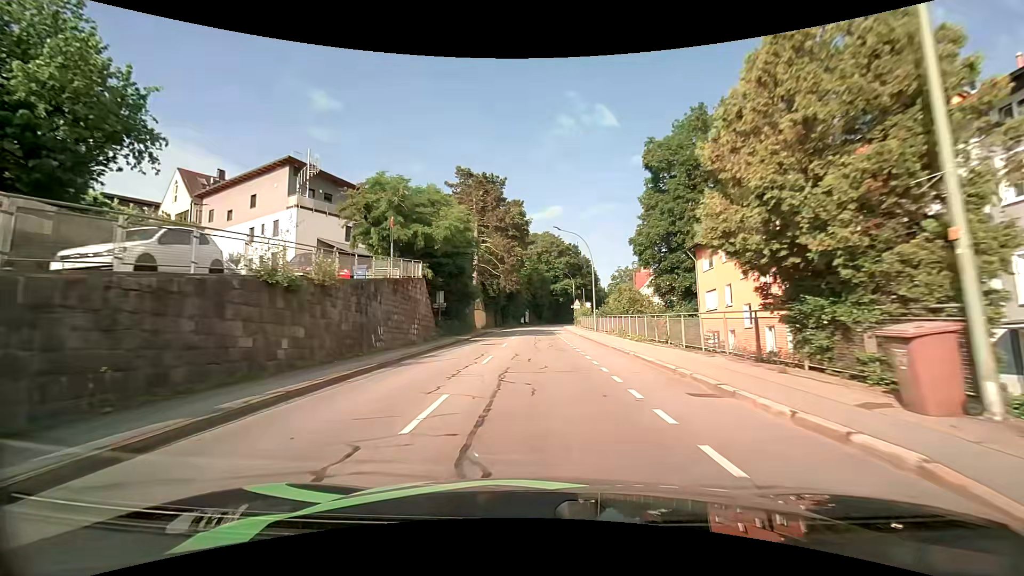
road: tertiary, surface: asphalt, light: Day
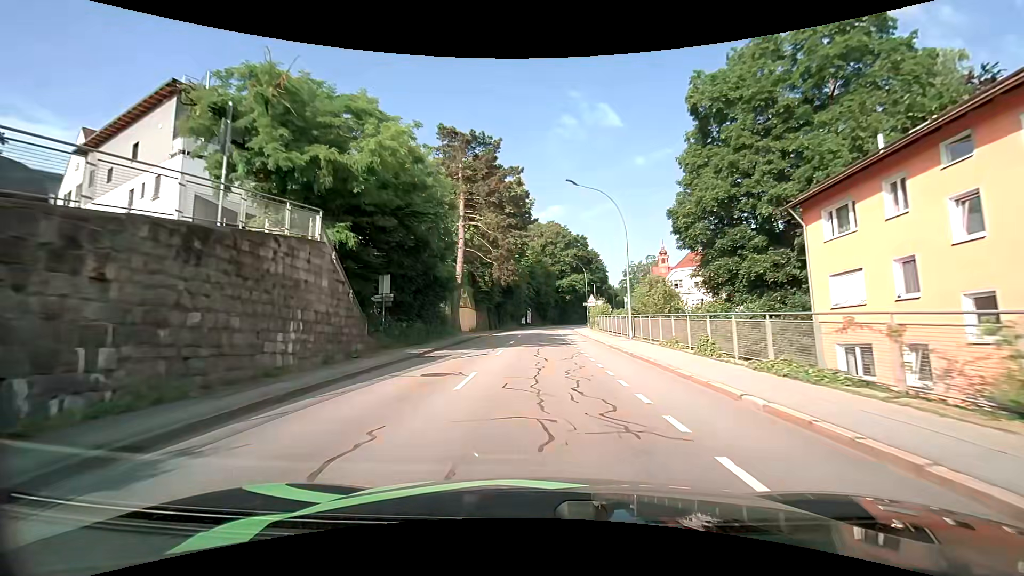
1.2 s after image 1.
(-0.2, +14.5) m; -1°
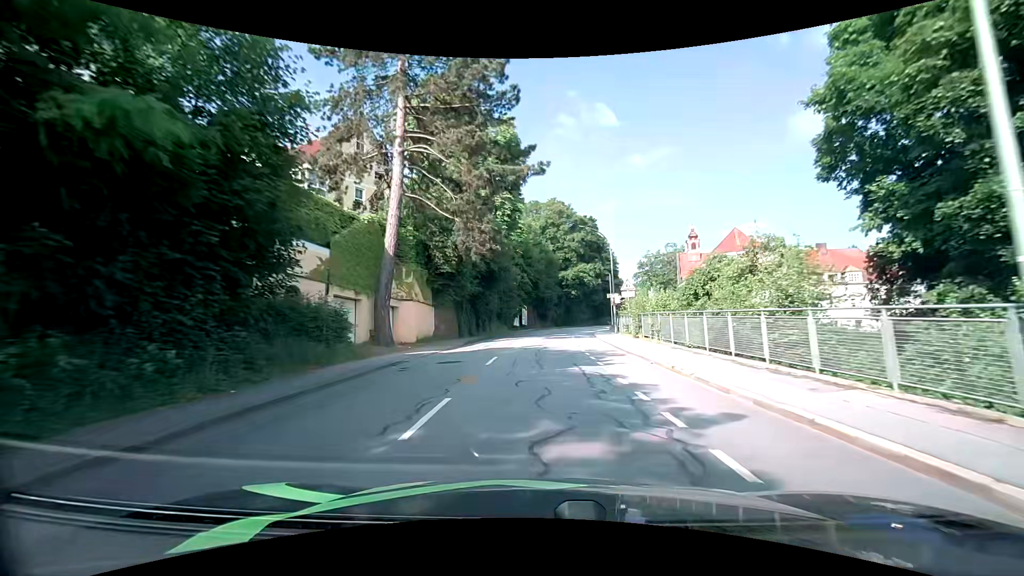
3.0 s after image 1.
(-0.1, +22.0) m; 0°
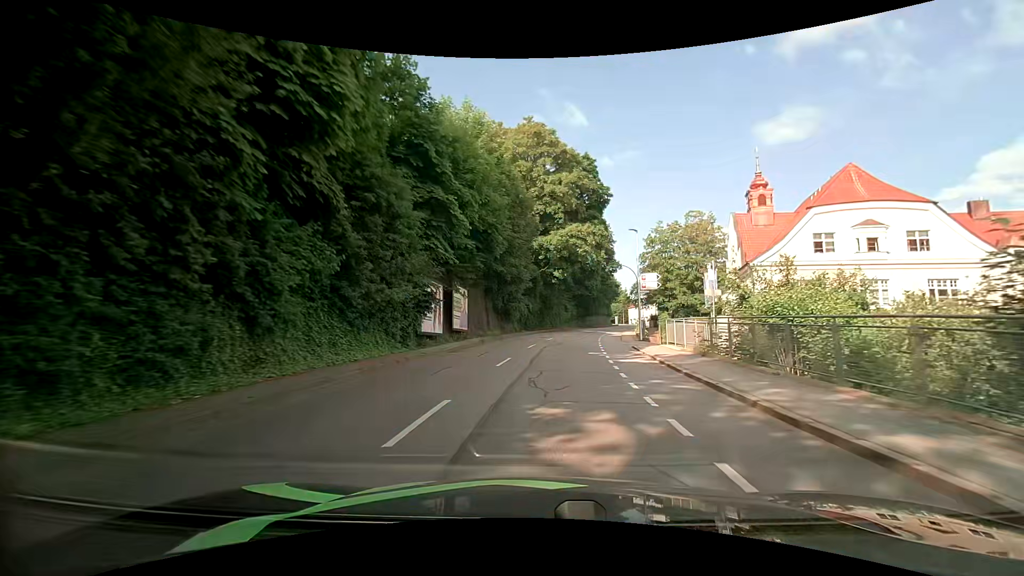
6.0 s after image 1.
(+0.8, +36.6) m; +4°
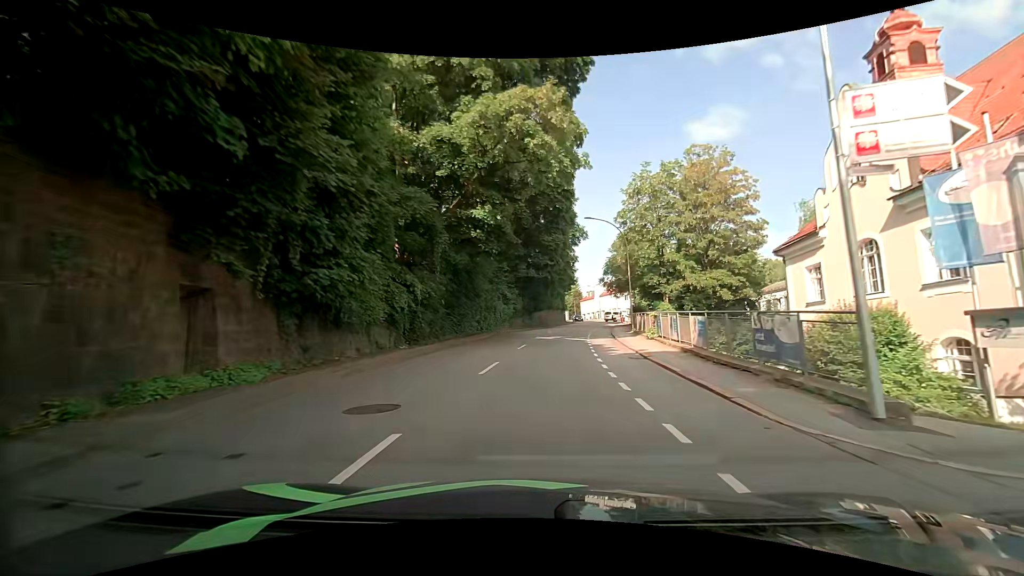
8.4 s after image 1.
(+1.9, +29.2) m; +7°
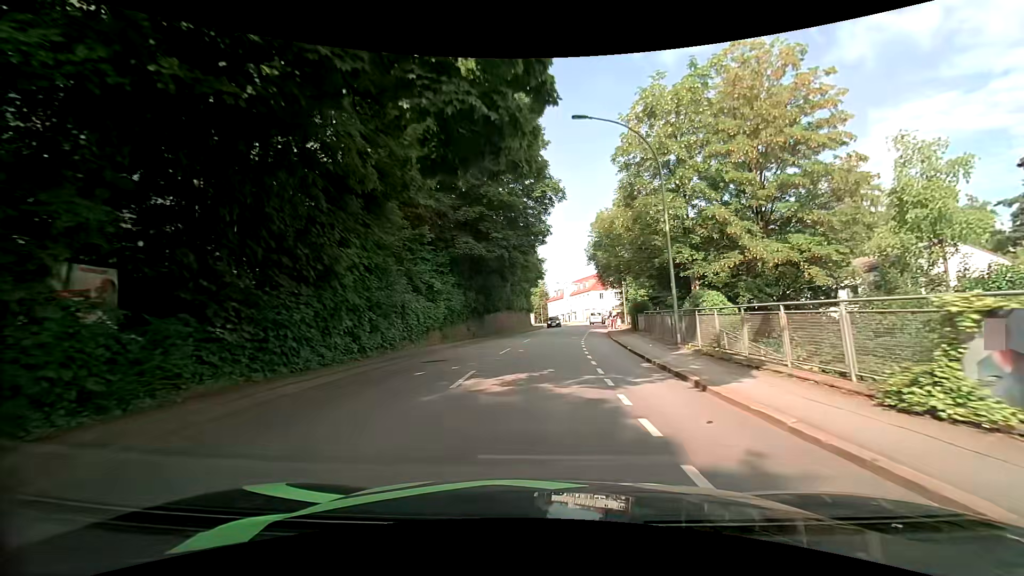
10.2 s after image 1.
(+0.8, +19.9) m; +5°
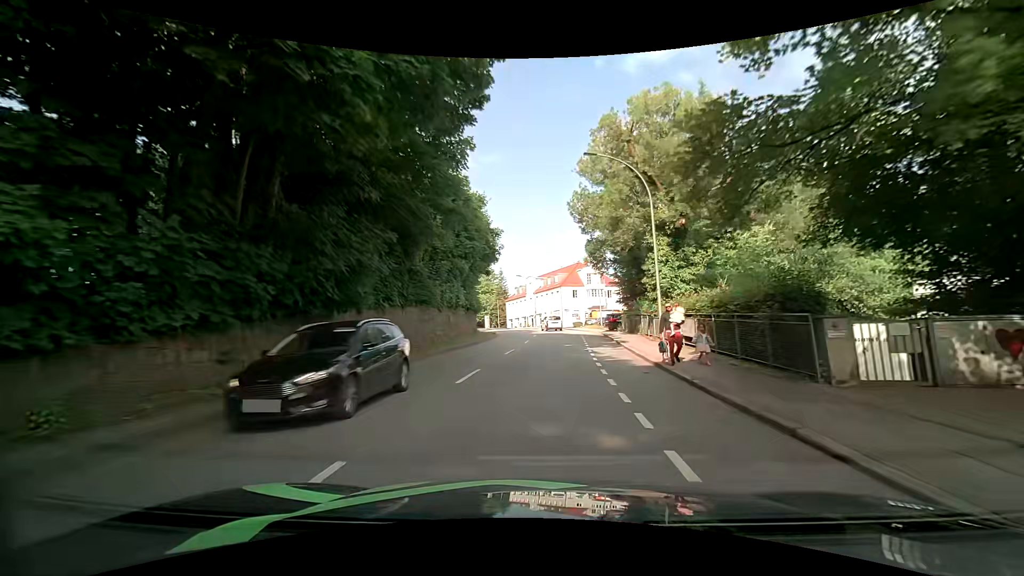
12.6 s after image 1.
(+0.4, +25.7) m; +3°
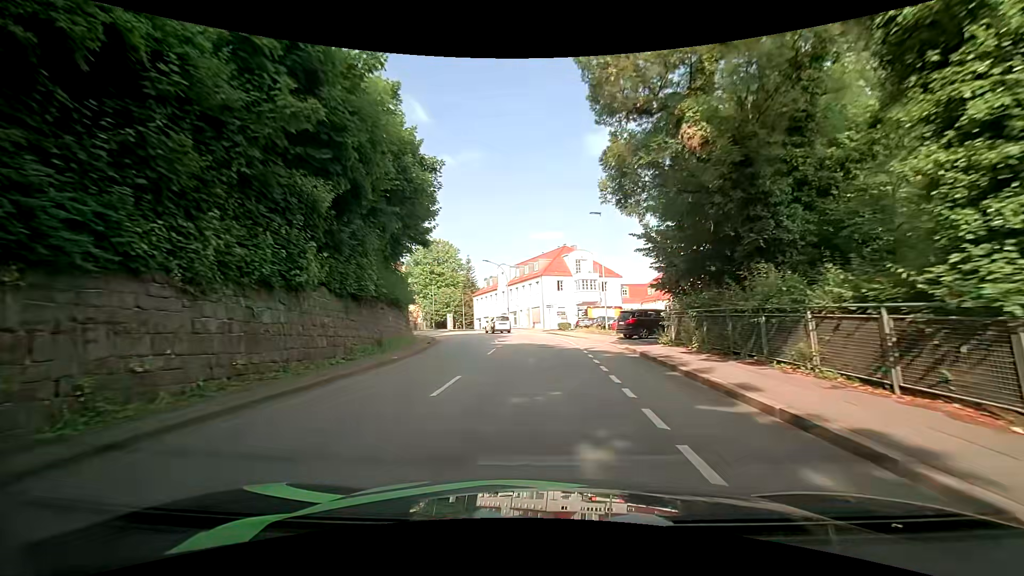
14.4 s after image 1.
(+0.7, +20.1) m; +2°
(0, +10) (0, +20) (0, +30) (-1, +40) (-4, +50) (-7, +59) (-11, +68) (-16, +77) (-22, +85) (-28, +92) m
